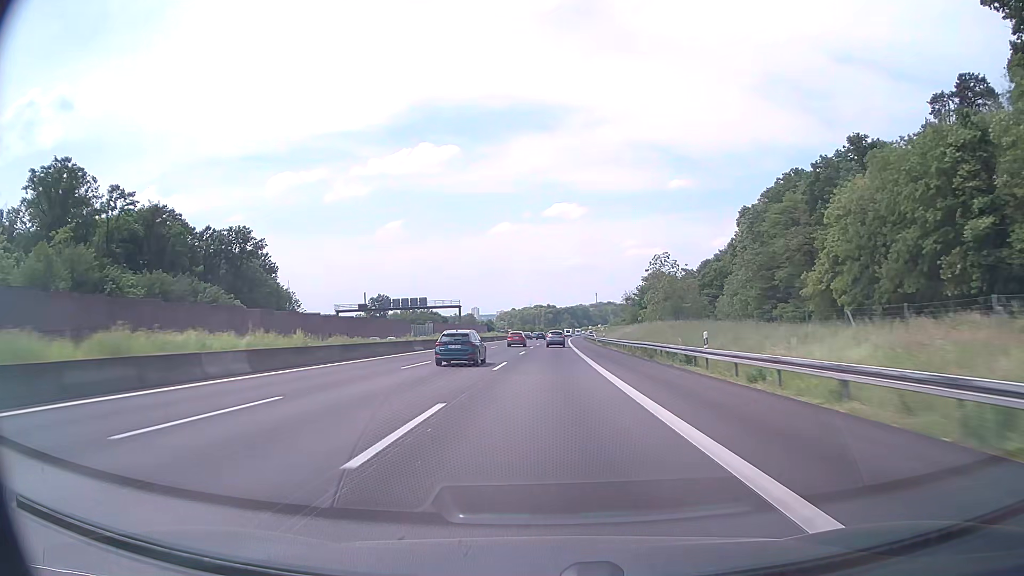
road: motorway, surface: asphalt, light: Day
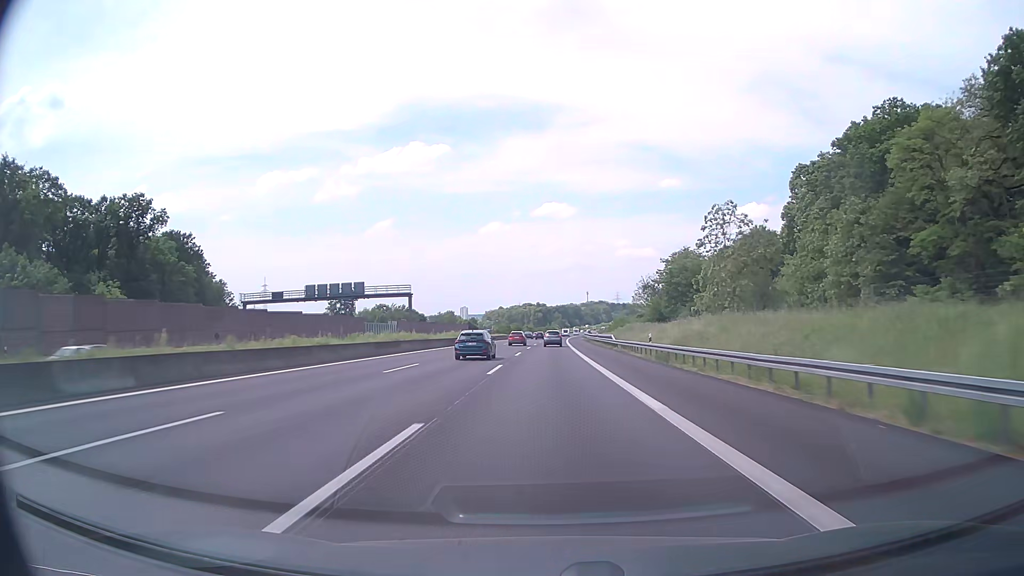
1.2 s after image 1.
(+0.3, +38.7) m; +1°
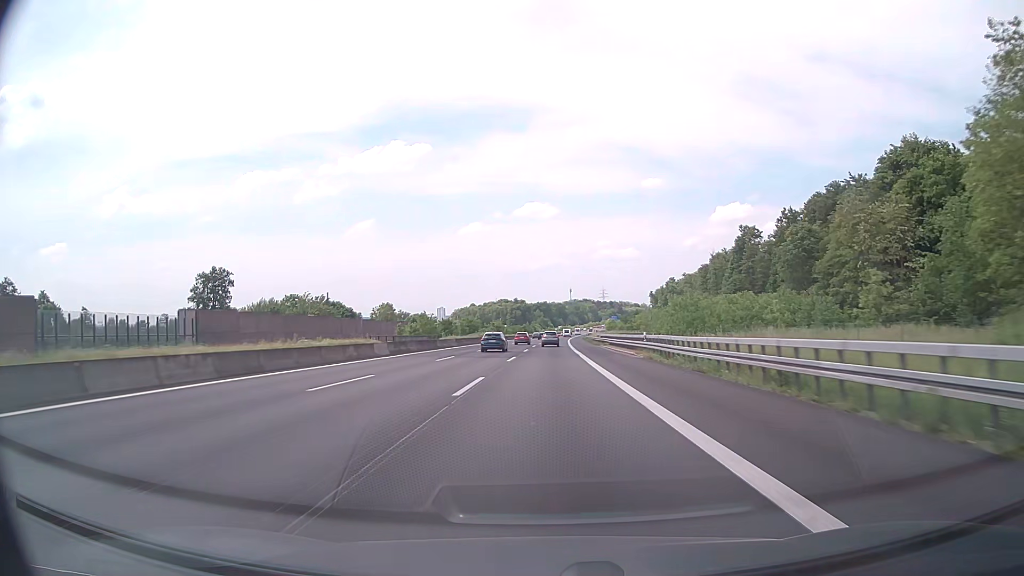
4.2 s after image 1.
(+1.4, +96.7) m; +2°
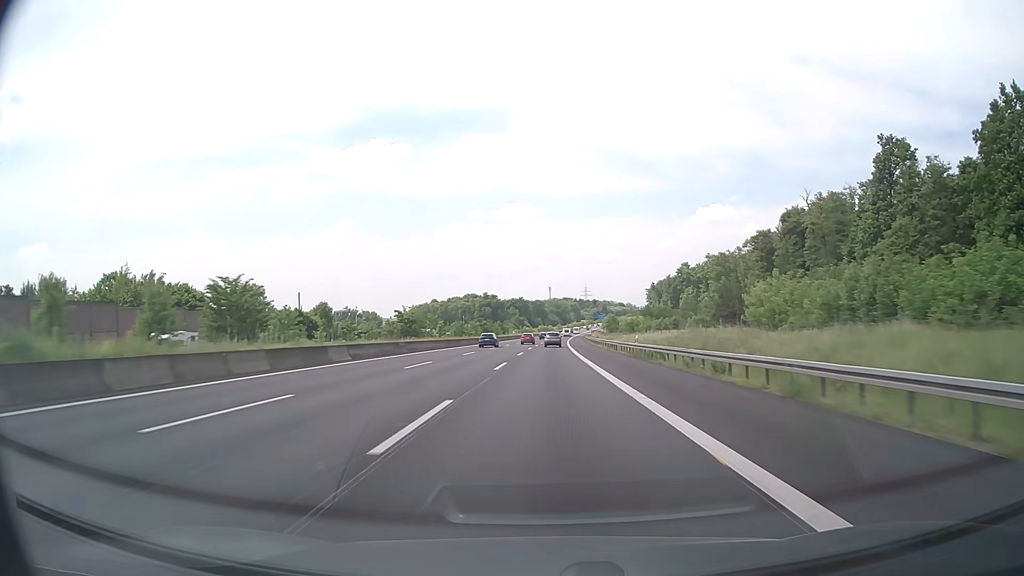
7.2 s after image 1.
(+1.5, +96.6) m; +2°
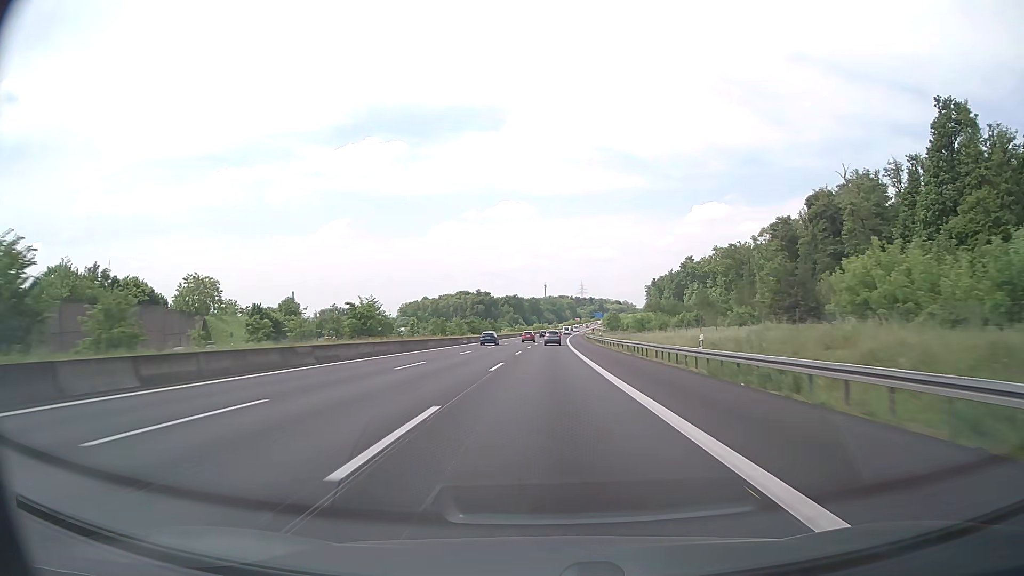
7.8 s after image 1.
(0.0, +19.3) m; 0°
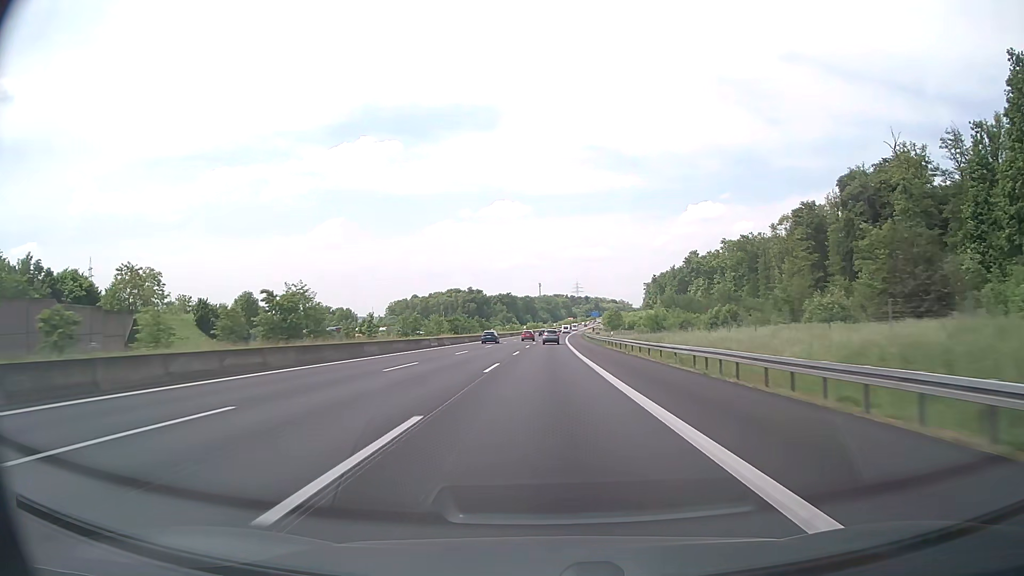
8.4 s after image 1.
(+0.1, +19.3) m; 0°
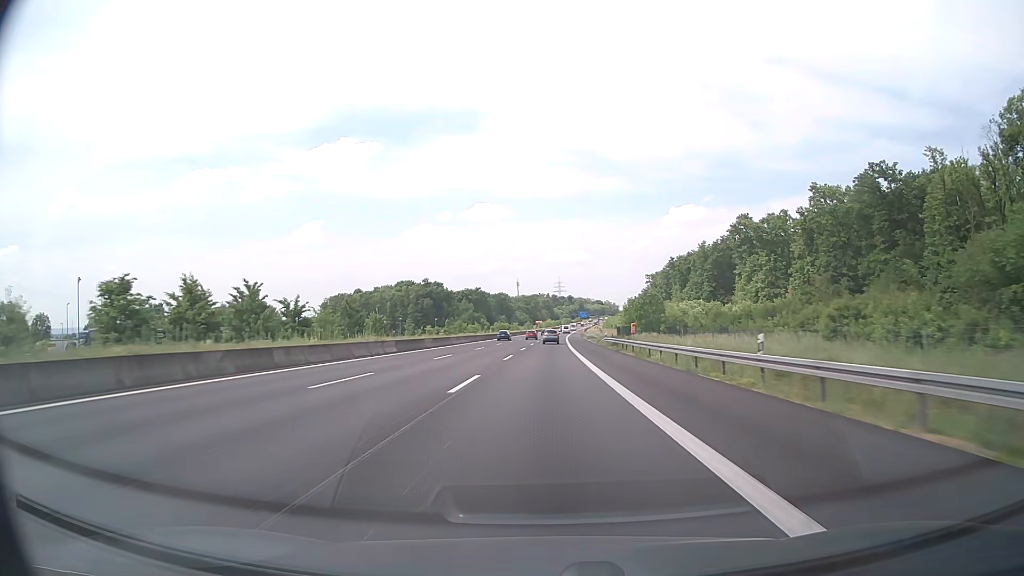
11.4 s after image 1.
(+1.7, +96.7) m; +2°
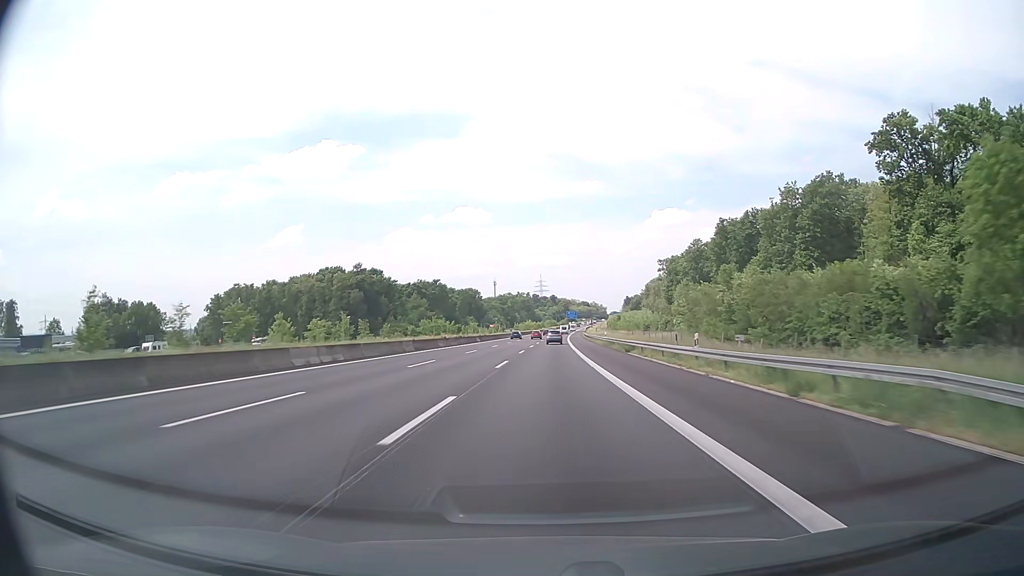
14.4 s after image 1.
(+1.5, +96.6) m; +2°
(0, +10) (0, +20) (0, +30) (0, +40) (0, +50) (0, +60) (+1, +70) (+1, +80) (+1, +90) (+1, +100) m
